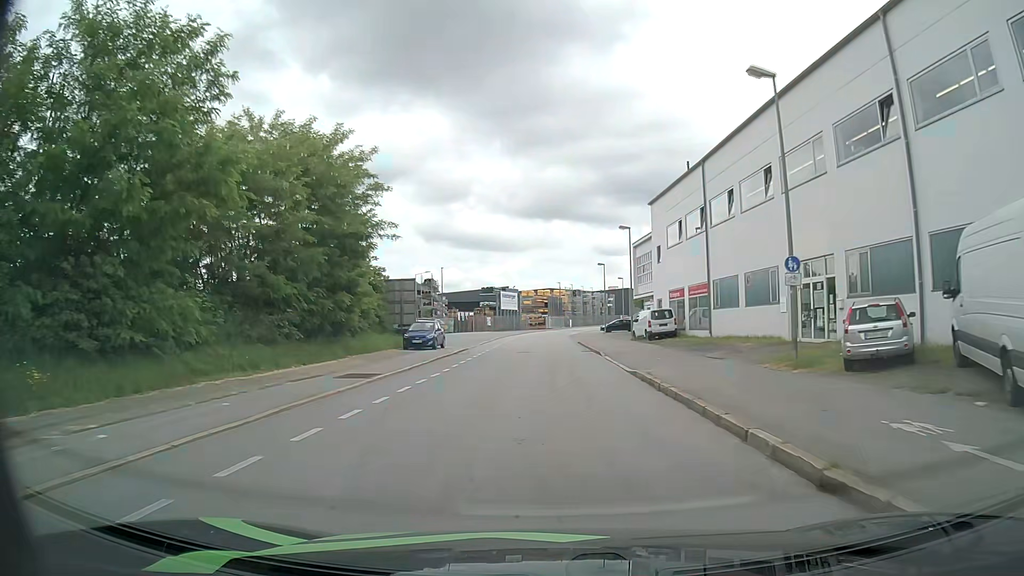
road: residential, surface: asphalt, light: Day
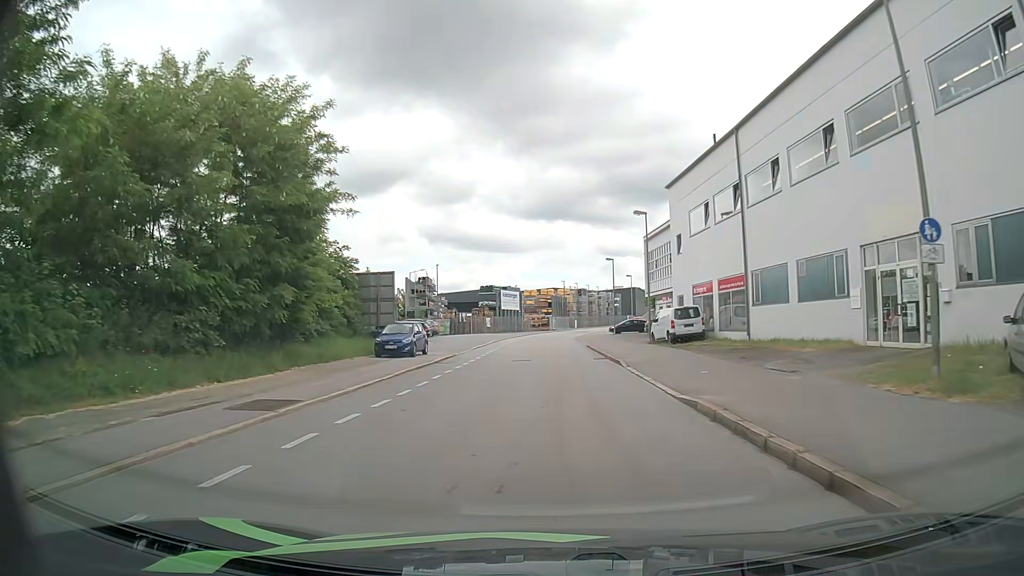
(0.0, +6.5) m; -1°
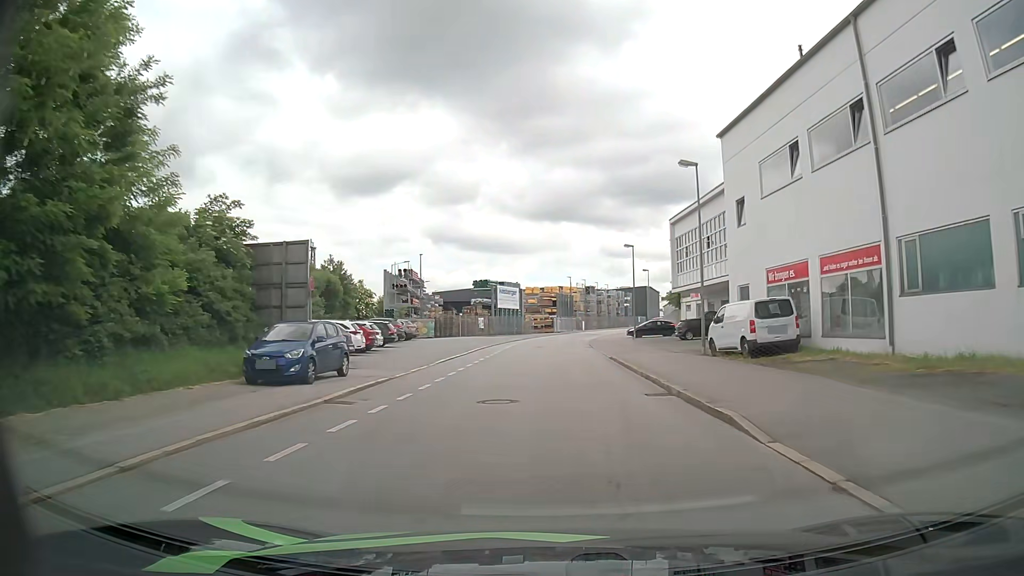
(-0.1, +13.2) m; -1°
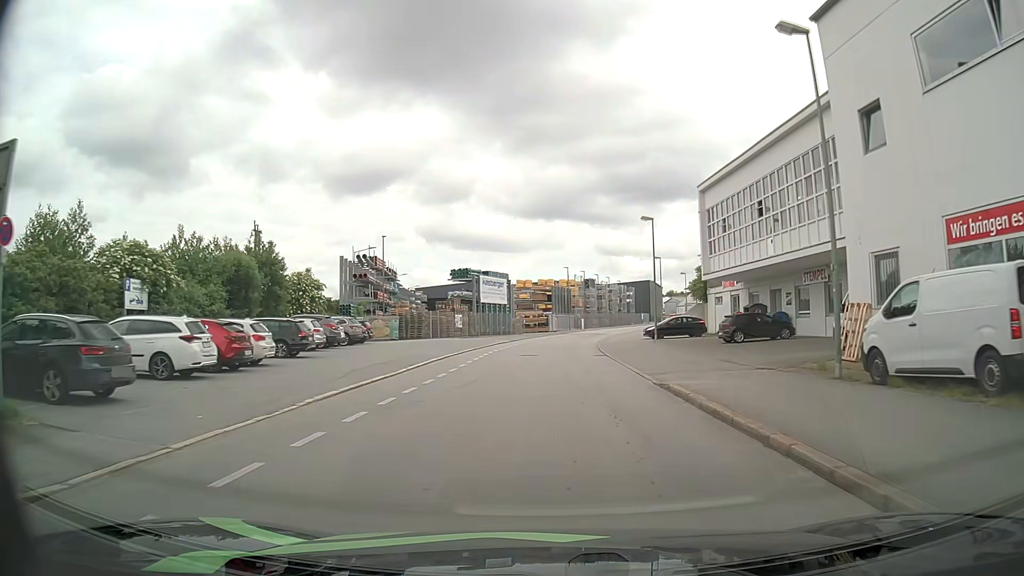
(+0.1, +13.6) m; +1°
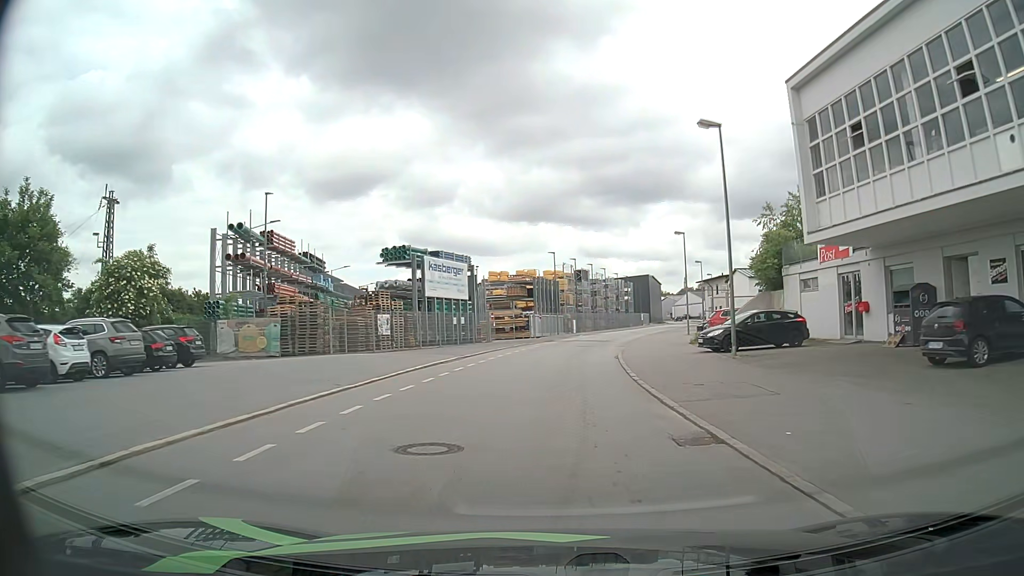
(+0.3, +21.0) m; +2°
(0, +10) (0, +20) (+1, +30) (+2, +40) (+4, +50) (+7, +59) (+9, +69) (+12, +79) (+15, +88) (+18, +98) m
